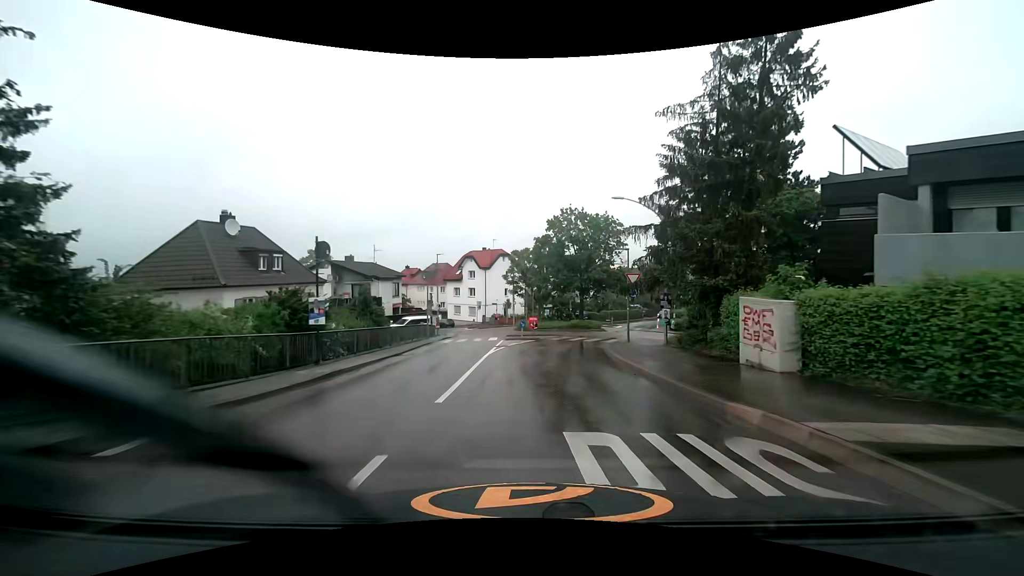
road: tertiary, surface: asphalt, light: Day
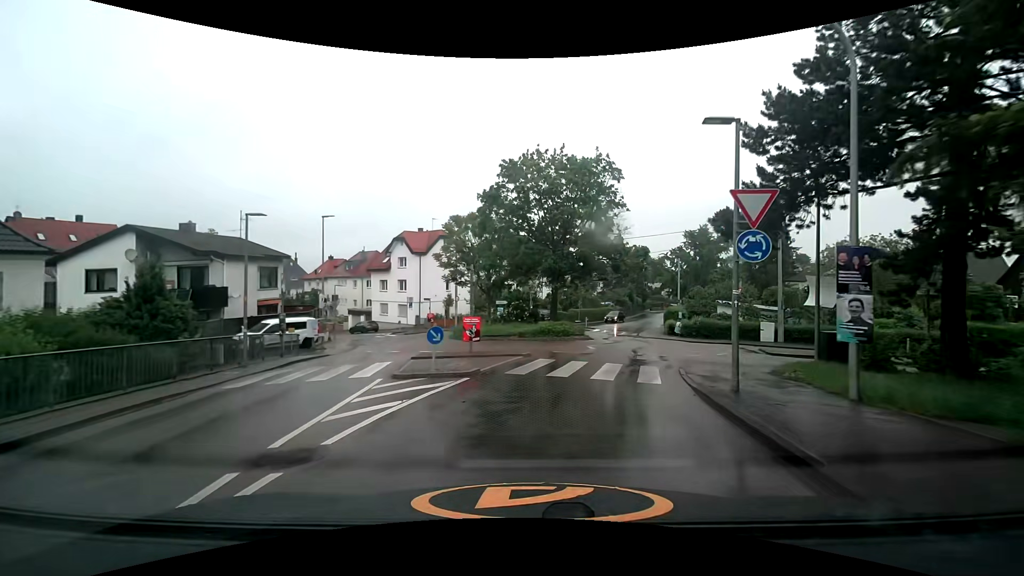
(+0.4, +18.0) m; +5°
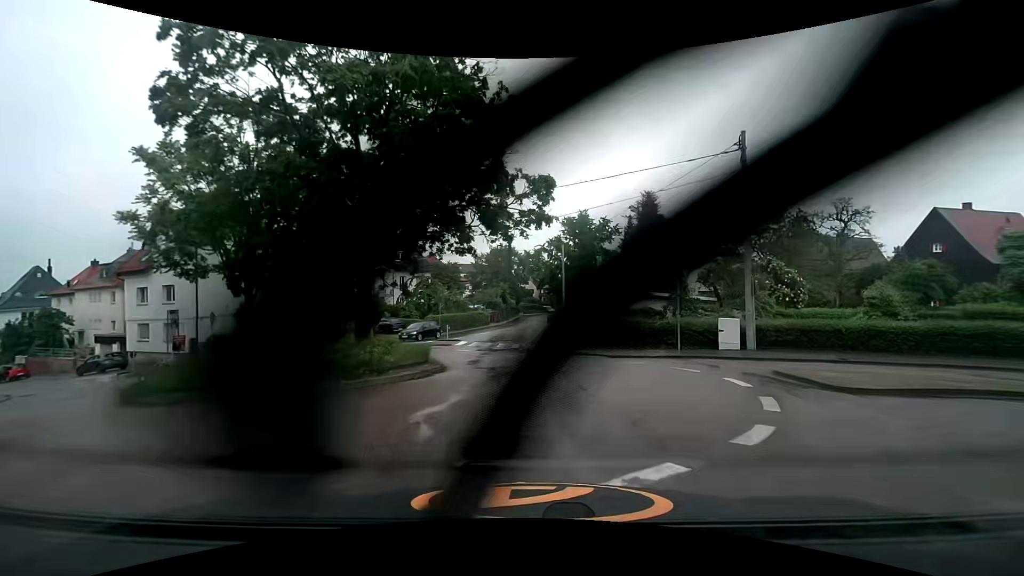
(+2.1, +15.8) m; +15°
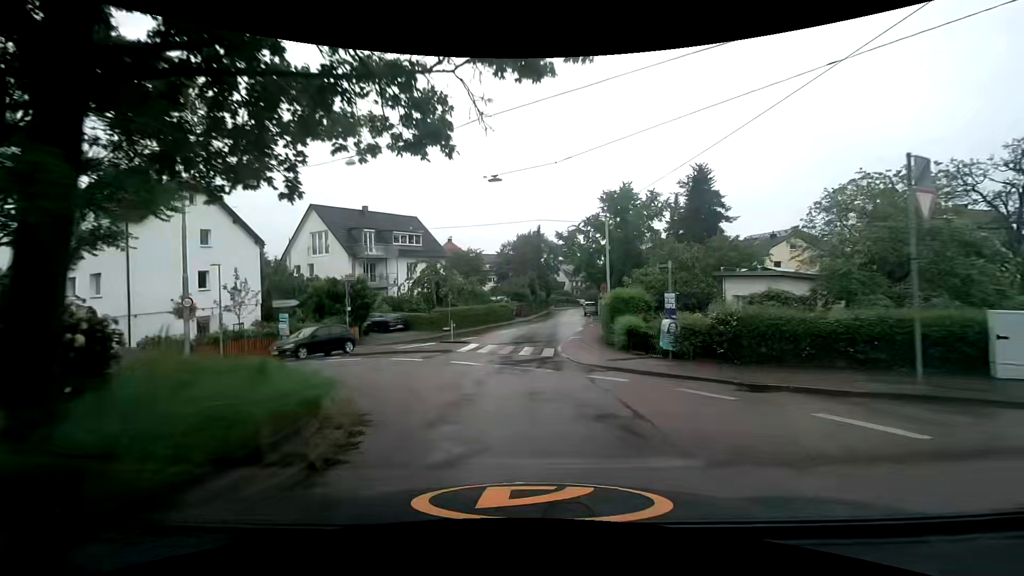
(-0.1, +10.8) m; -2°
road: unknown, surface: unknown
